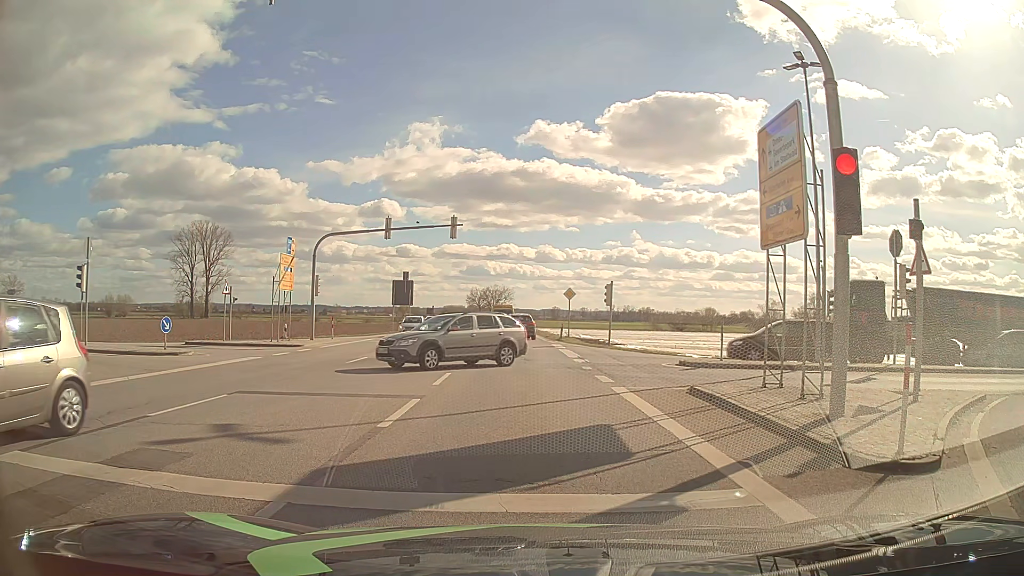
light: Day
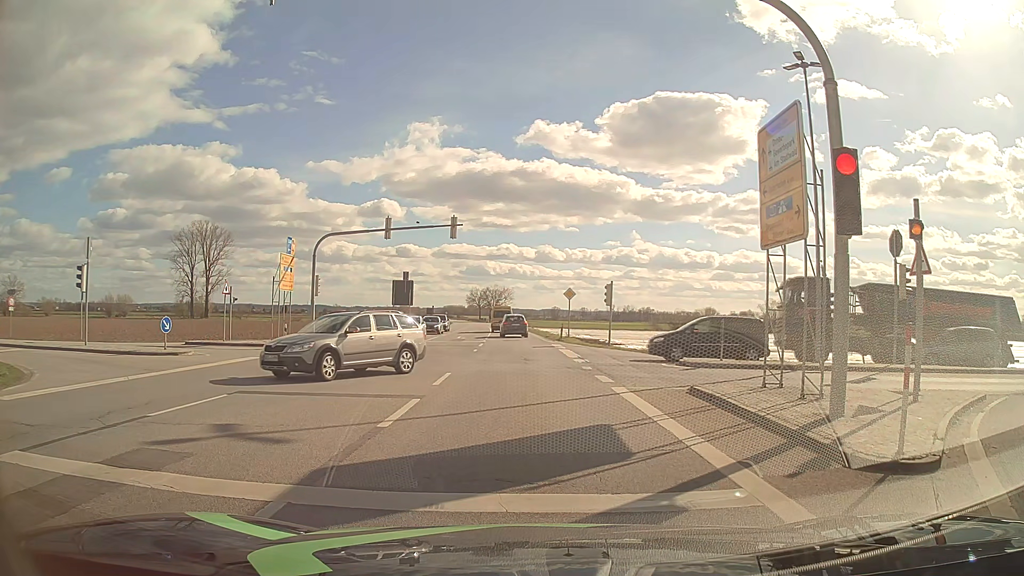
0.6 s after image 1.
(0.0, 0.0) m; 0°
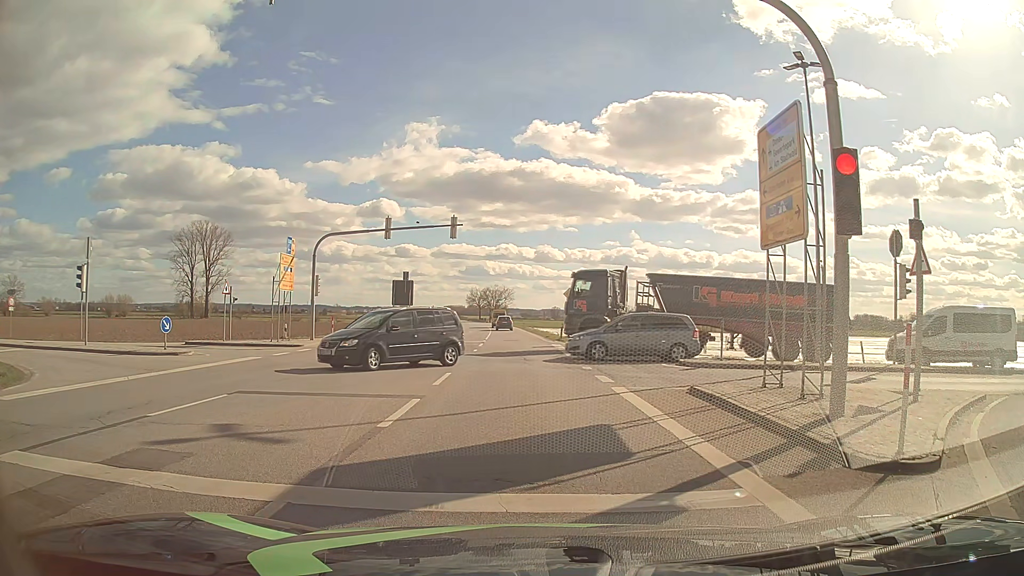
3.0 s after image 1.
(0.0, 0.0) m; 0°
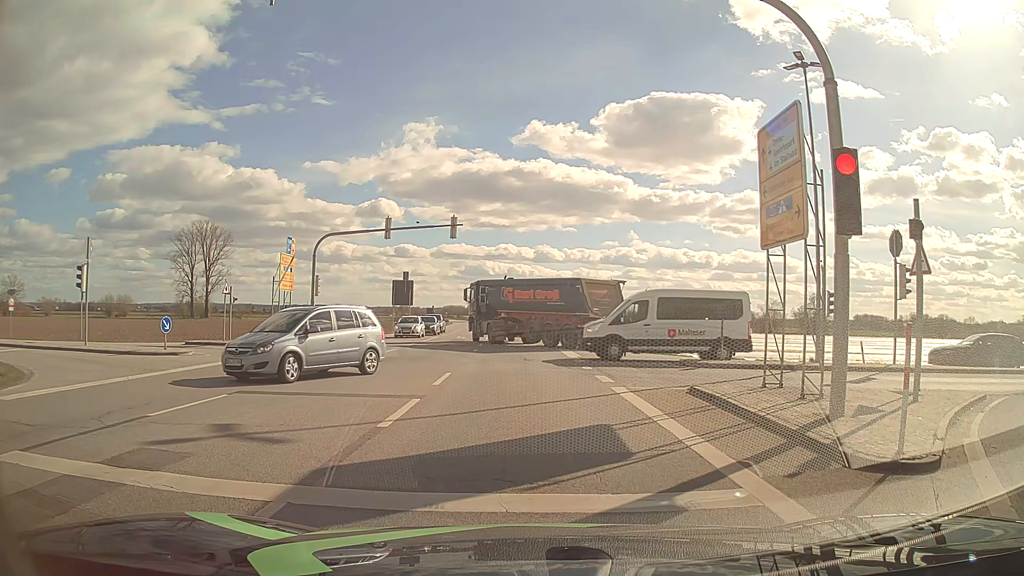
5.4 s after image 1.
(0.0, 0.0) m; 0°
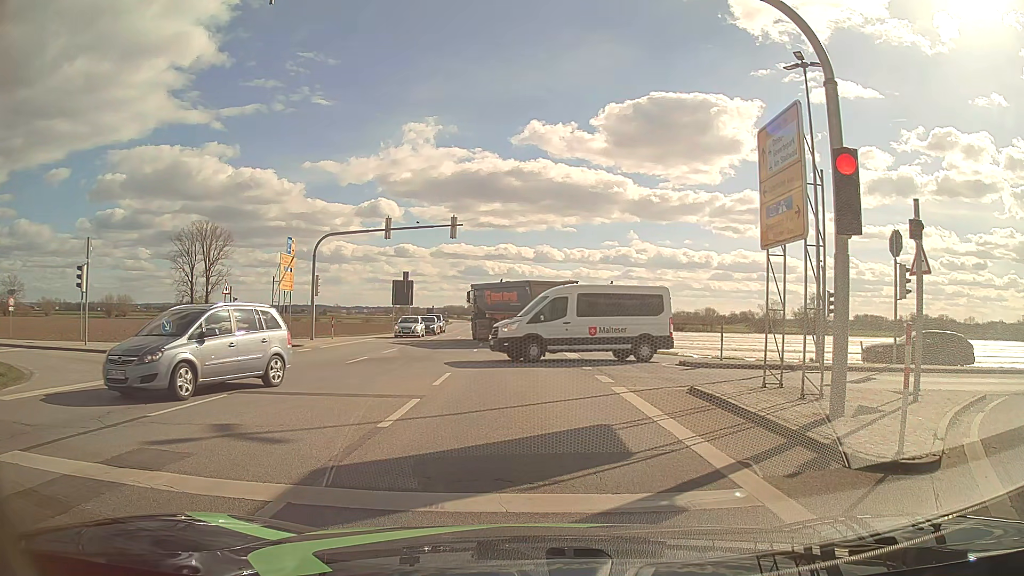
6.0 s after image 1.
(0.0, 0.0) m; 0°
(0, +10) (-1, +20) (-1, +30) (-1, +40) (-2, +50) (-2, +60) (-3, +70) (-3, +80) (-4, +90) (-5, +100) m
